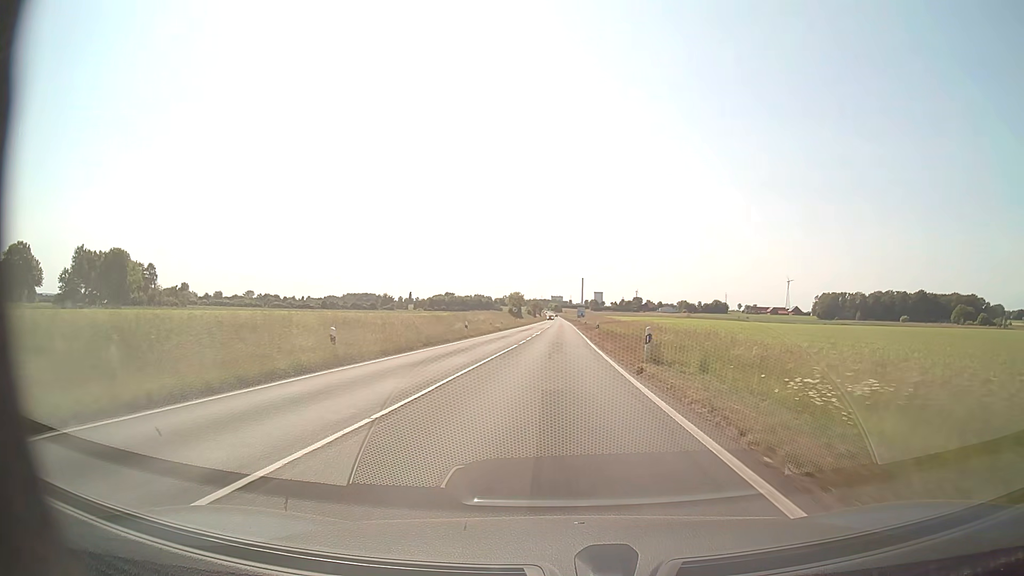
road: secondary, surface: asphalt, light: Day
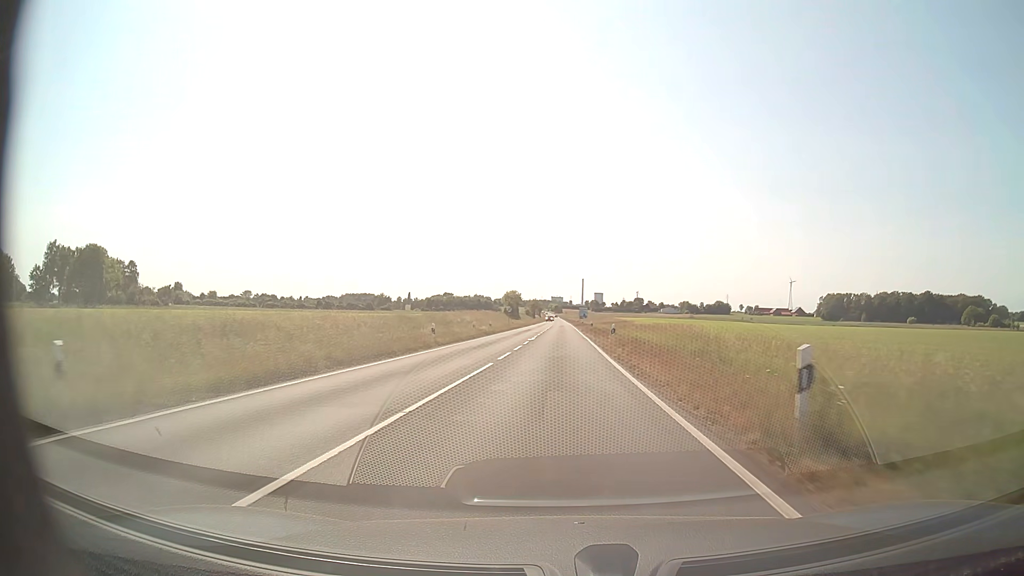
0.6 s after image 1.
(0.0, +11.8) m; 0°
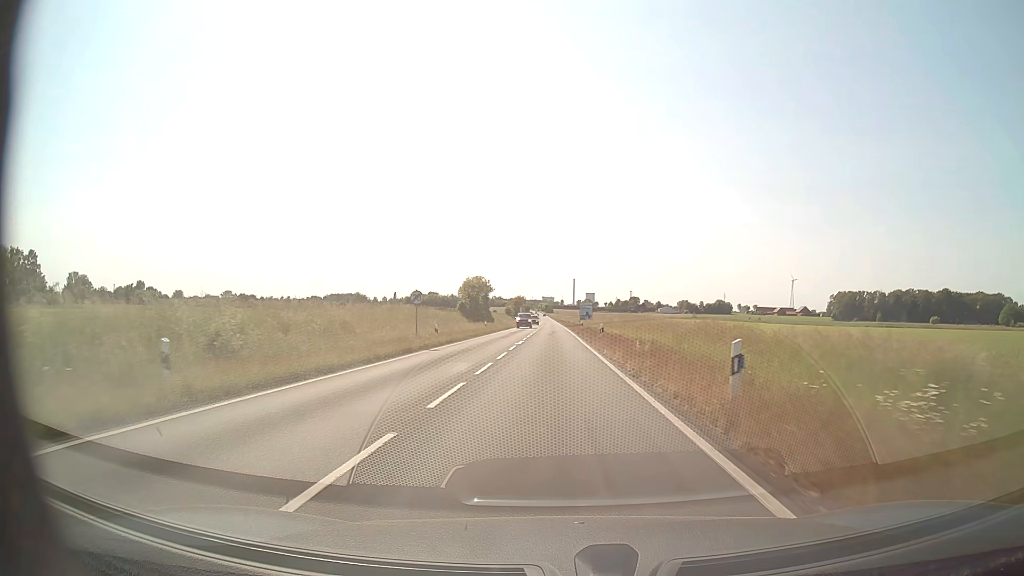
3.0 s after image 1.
(+0.3, +47.6) m; +1°
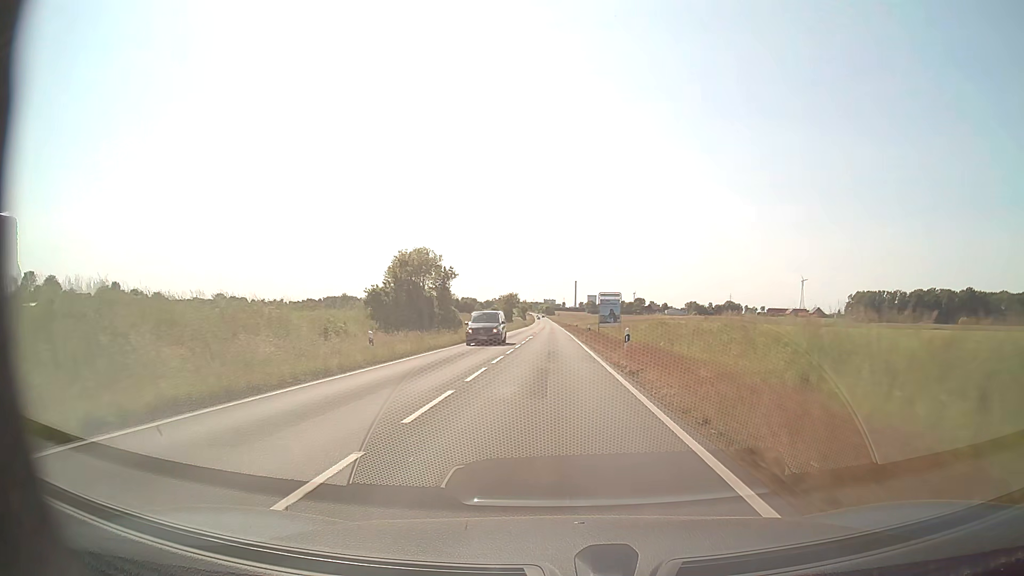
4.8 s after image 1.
(0.0, +37.7) m; 0°
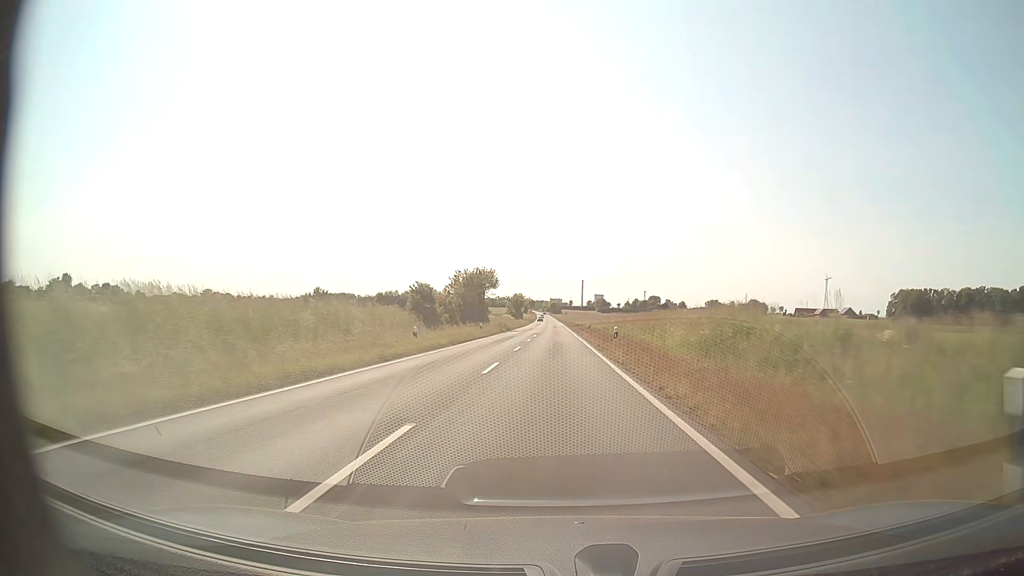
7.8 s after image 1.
(-0.3, +69.6) m; -1°
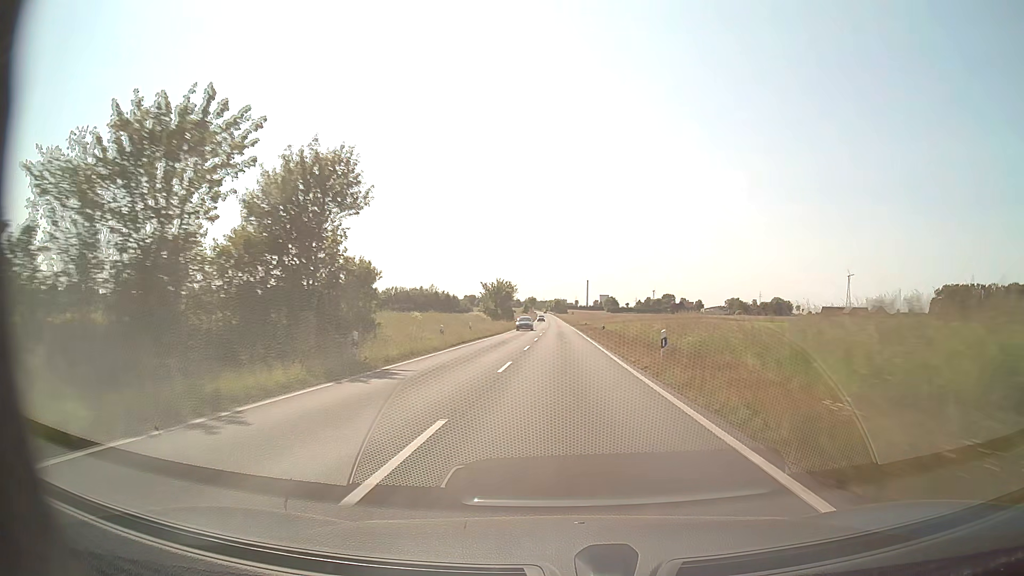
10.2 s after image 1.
(-0.2, +60.4) m; 0°
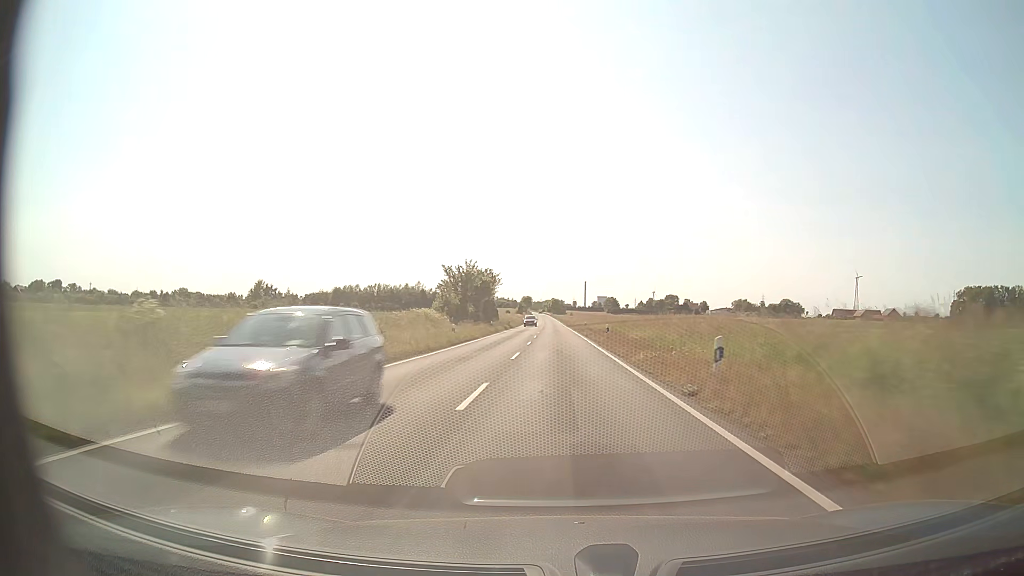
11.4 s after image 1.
(0.0, +31.6) m; 0°
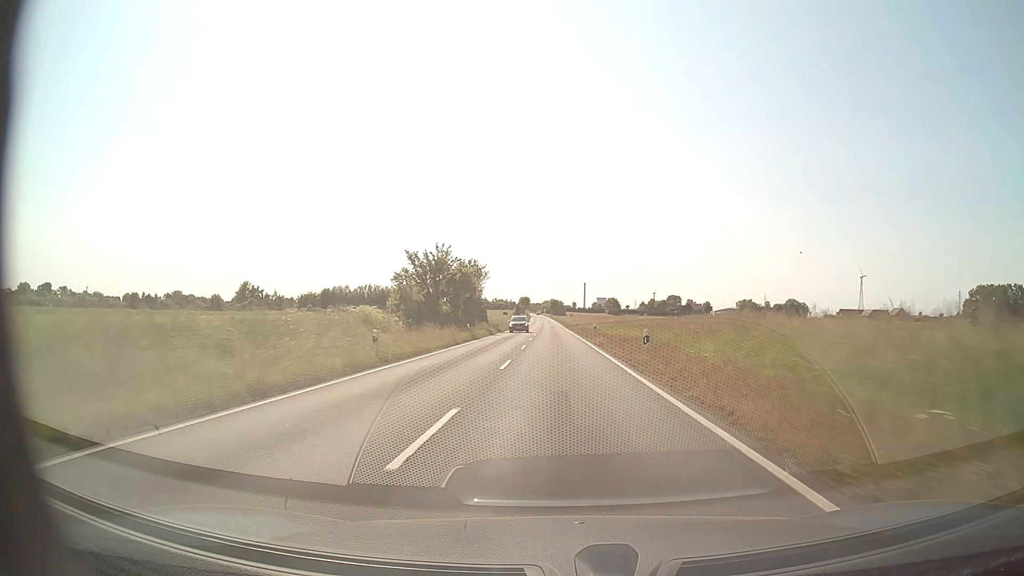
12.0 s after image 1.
(+0.1, +16.1) m; 0°
